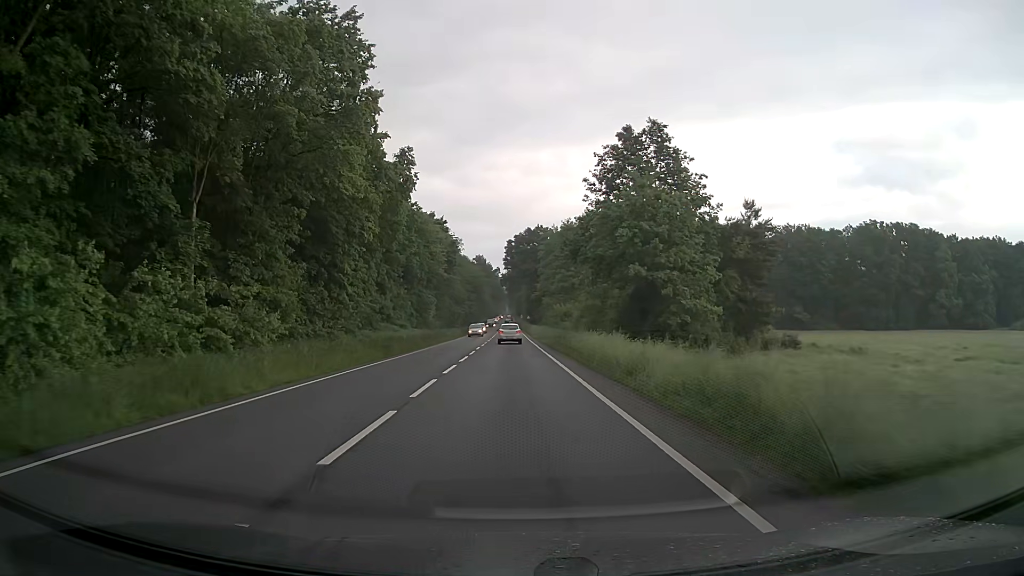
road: primary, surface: asphalt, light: Day
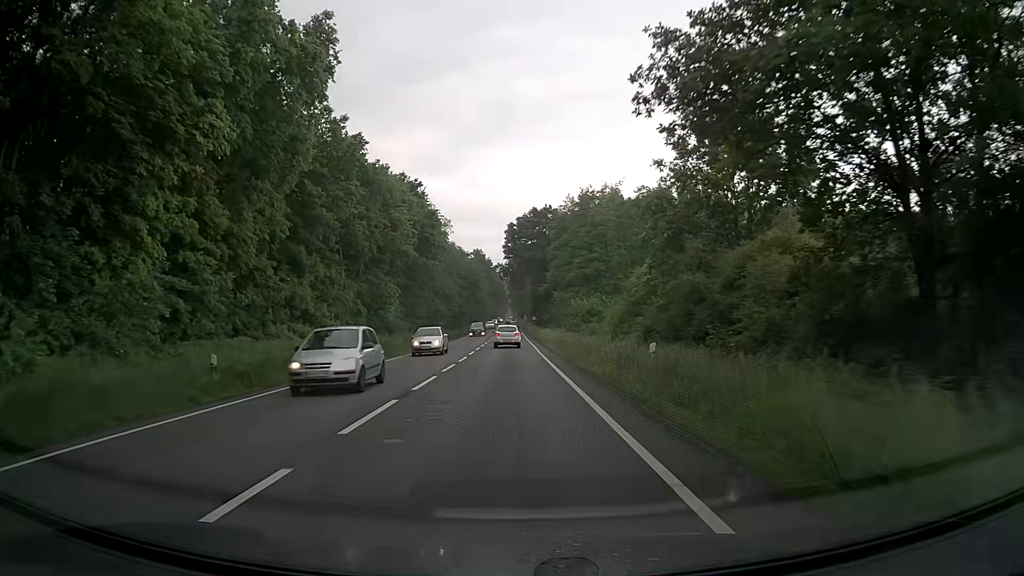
(-0.1, +29.0) m; -1°
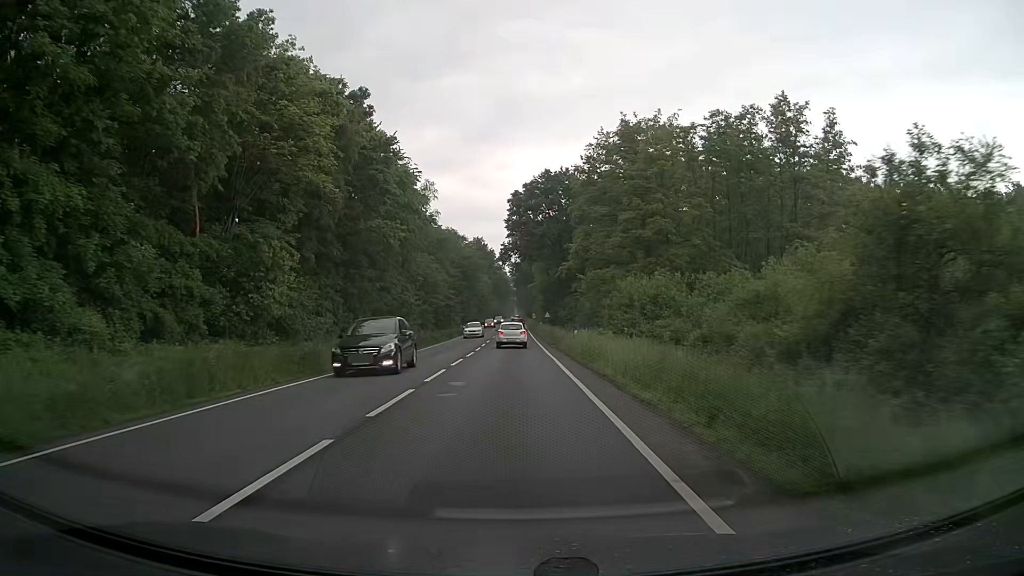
(-0.1, +29.5) m; -1°
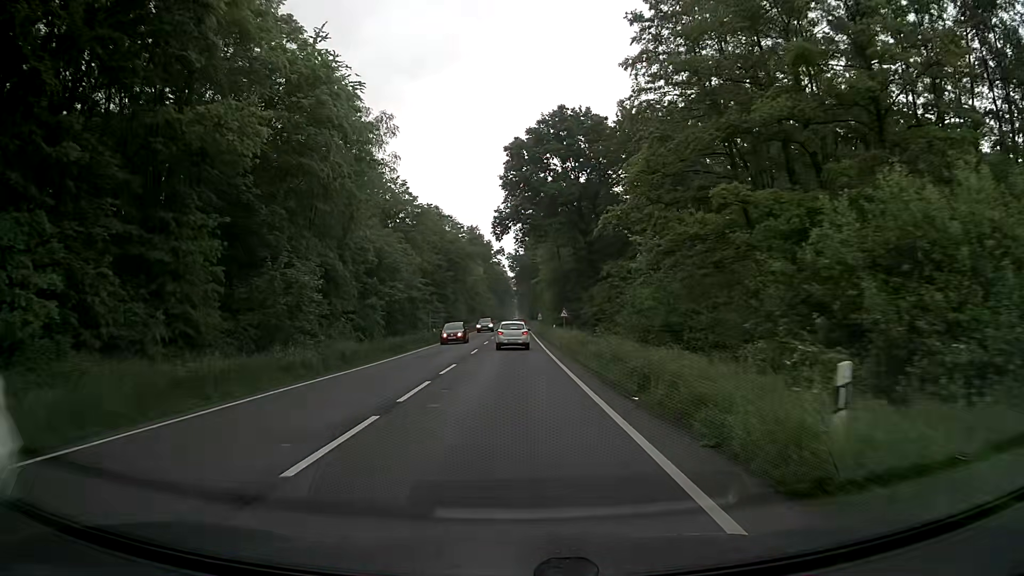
(0.0, +28.6) m; 0°
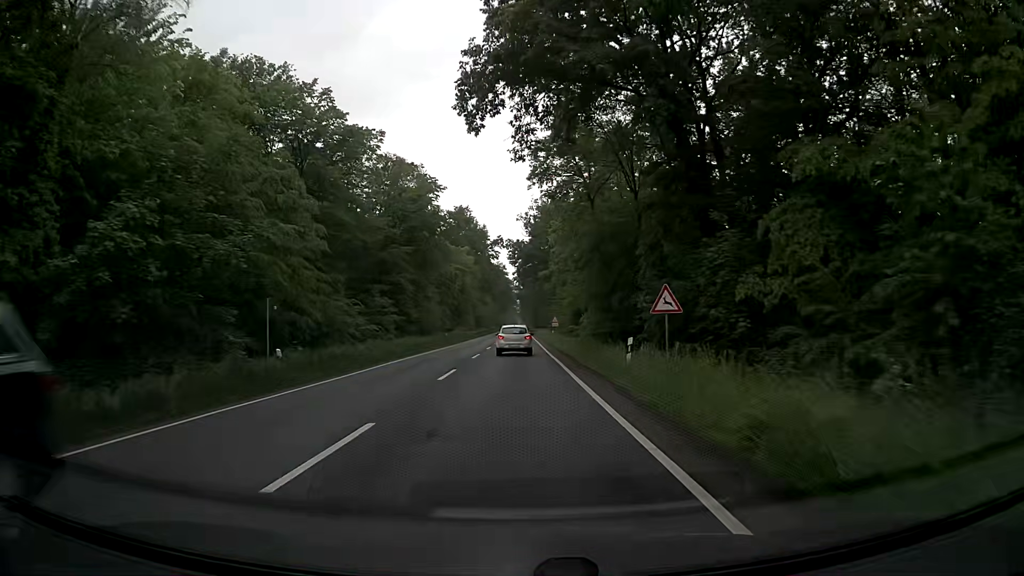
(-0.1, +37.5) m; 0°
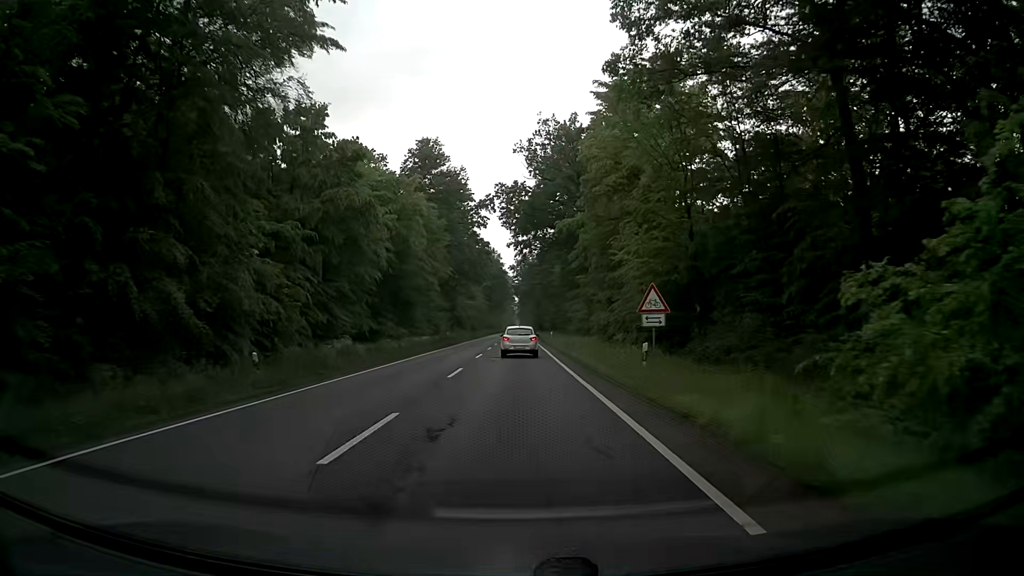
(-0.1, +47.3) m; 0°
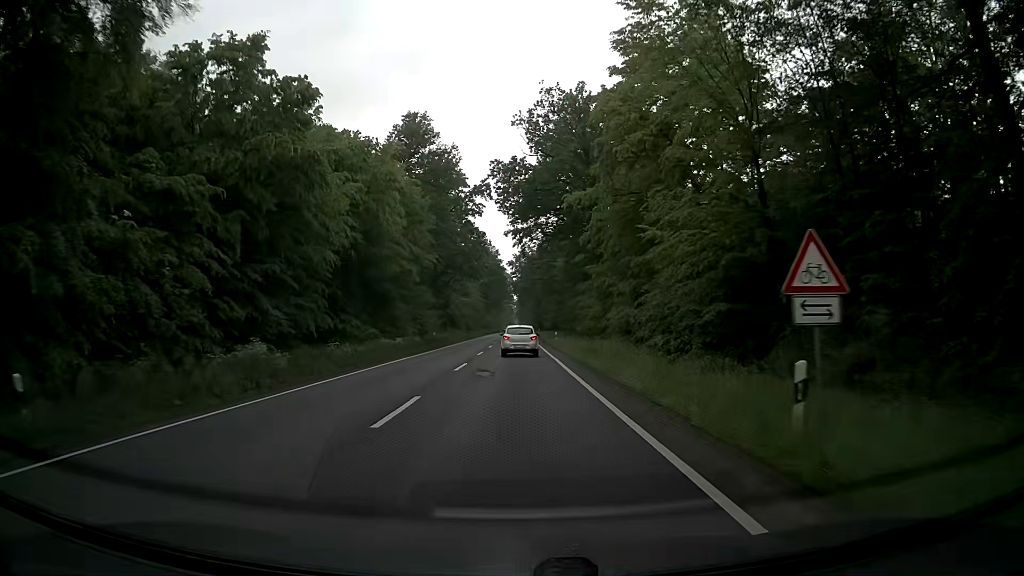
(+0.1, +9.7) m; 0°
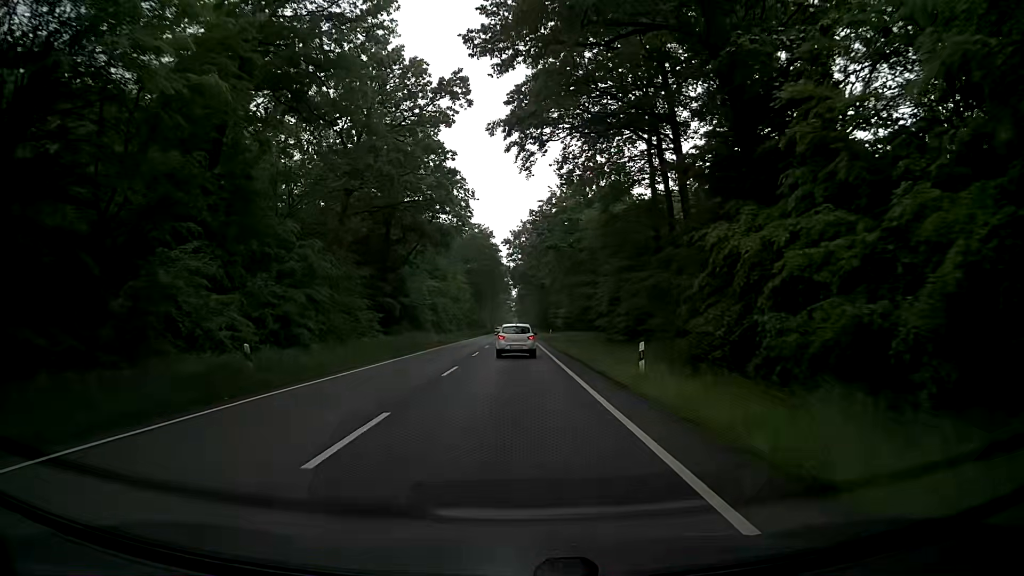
(+0.1, +39.0) m; 0°
(0, +10) (0, +20) (0, +30) (0, +40) (0, +50) (0, +60) (0, +70) (0, +80) (0, +90) (-1, +100) m
